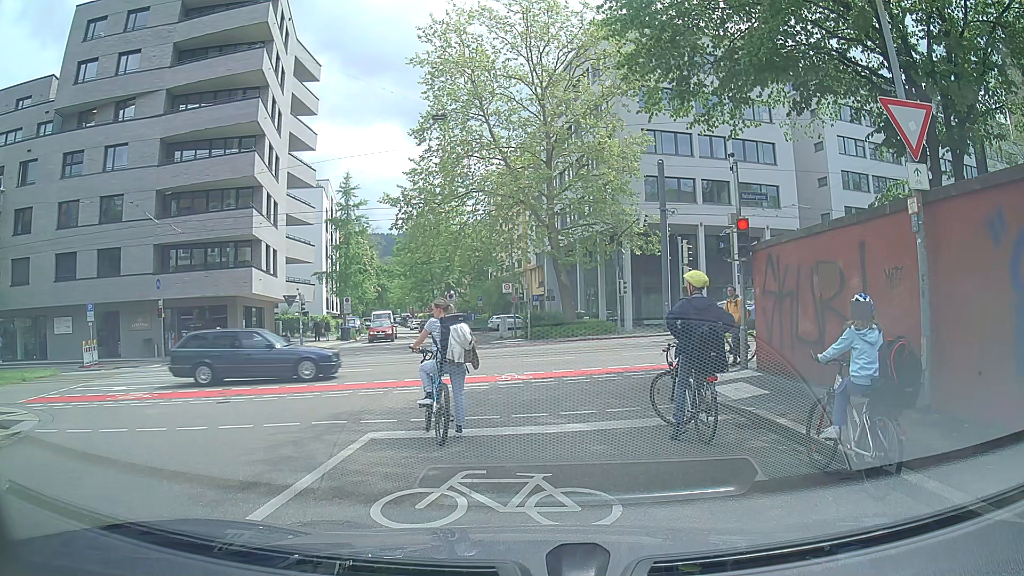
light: Day
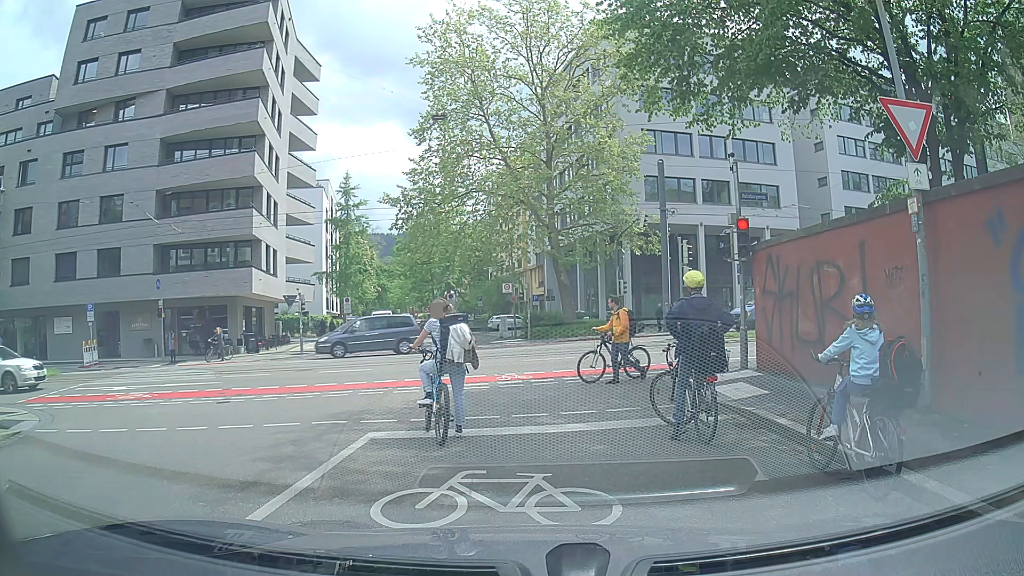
(0.0, 0.0) m; 0°
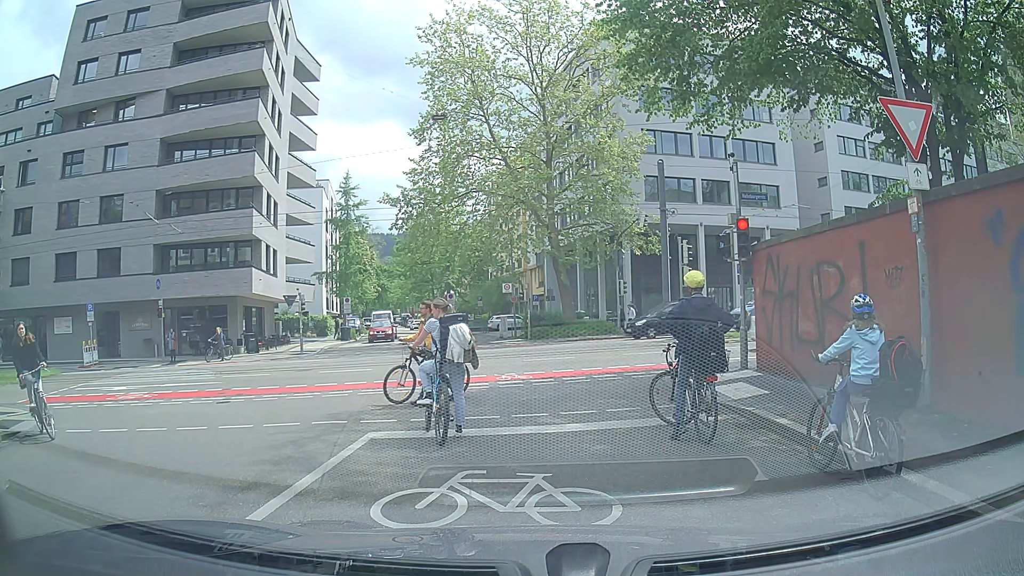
(0.0, 0.0) m; 0°
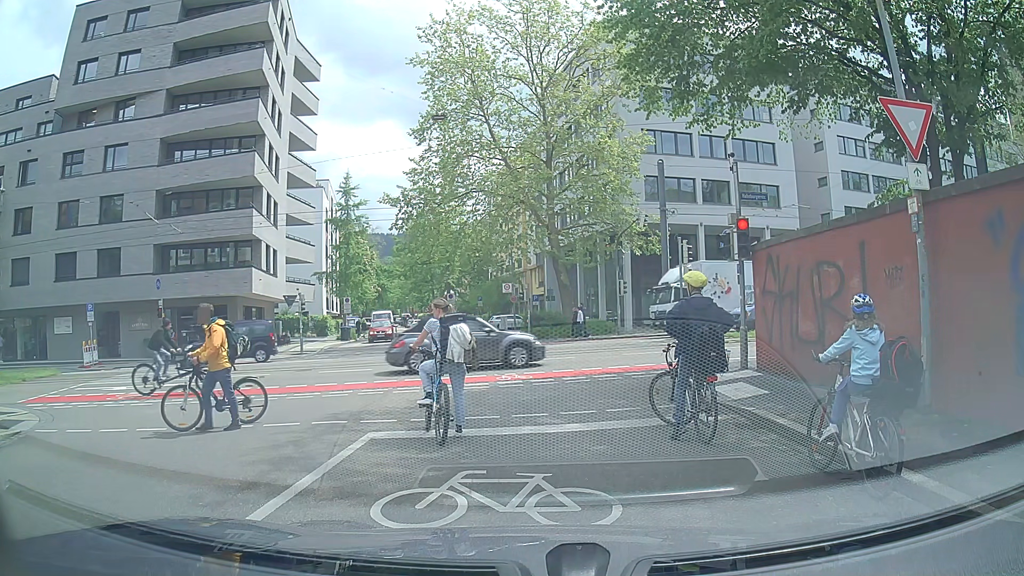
(0.0, 0.0) m; 0°
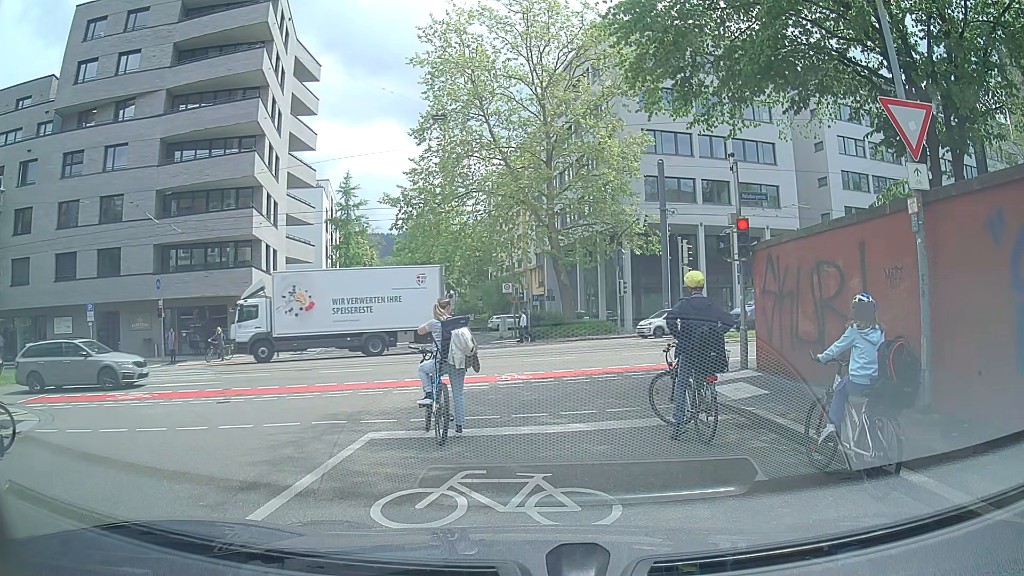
(0.0, 0.0) m; 0°
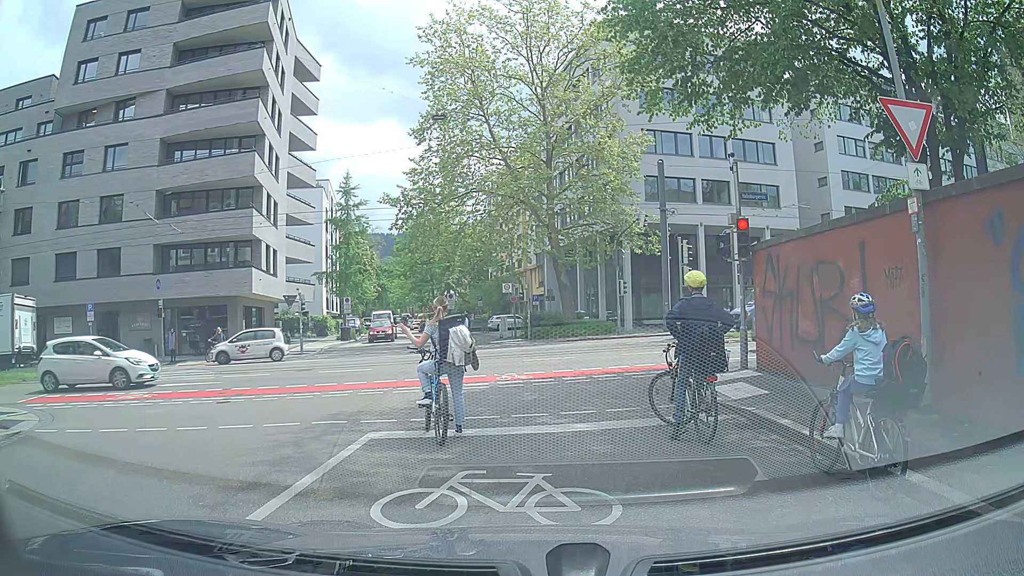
(0.0, 0.0) m; 0°
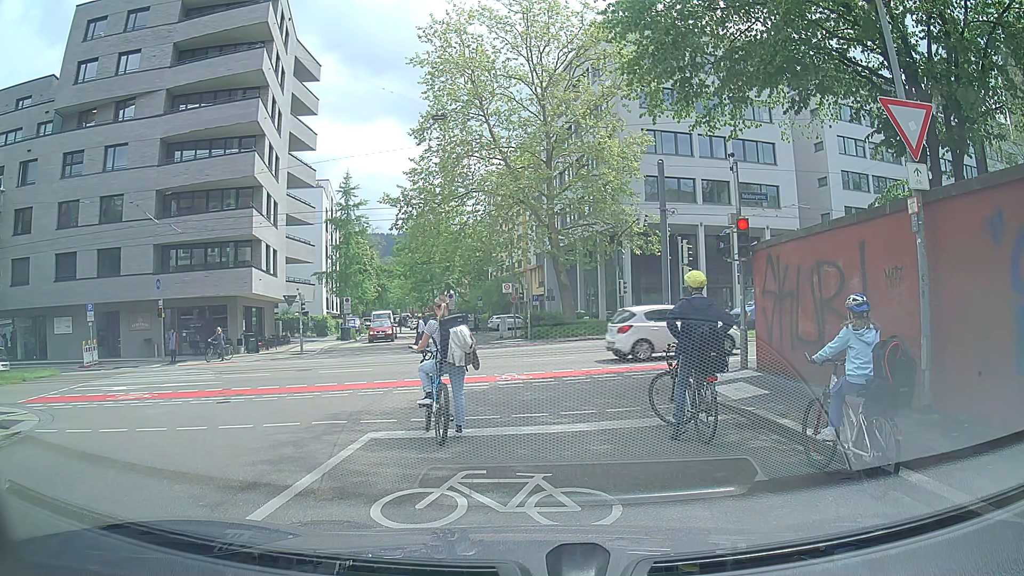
(0.0, 0.0) m; 0°
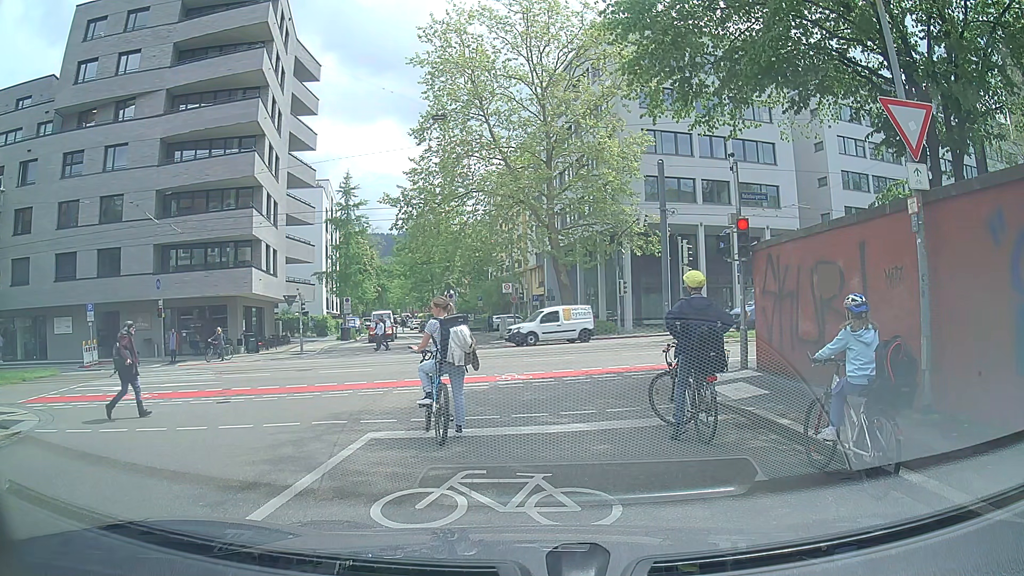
(0.0, 0.0) m; 0°
